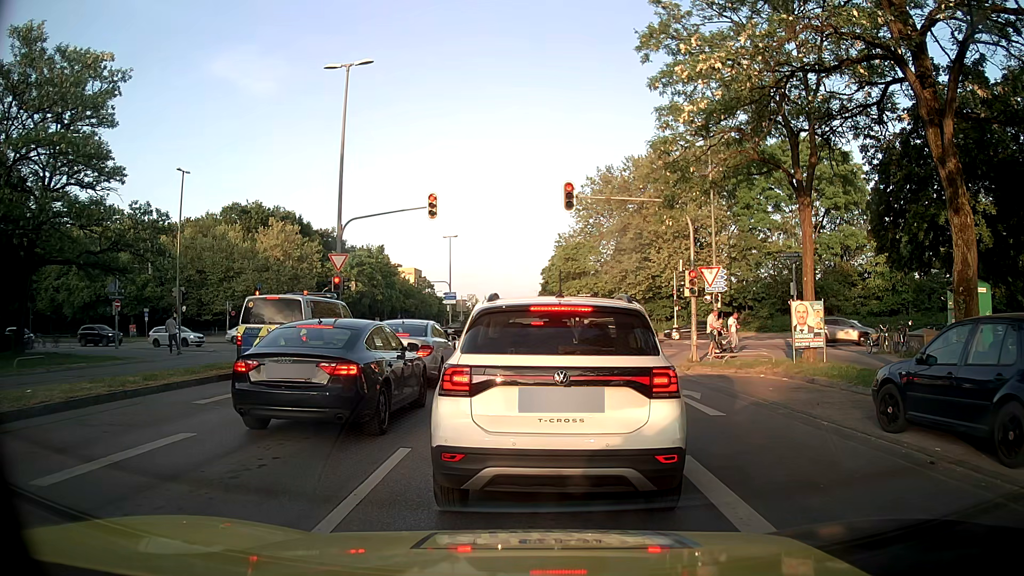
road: secondary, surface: asphalt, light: Day
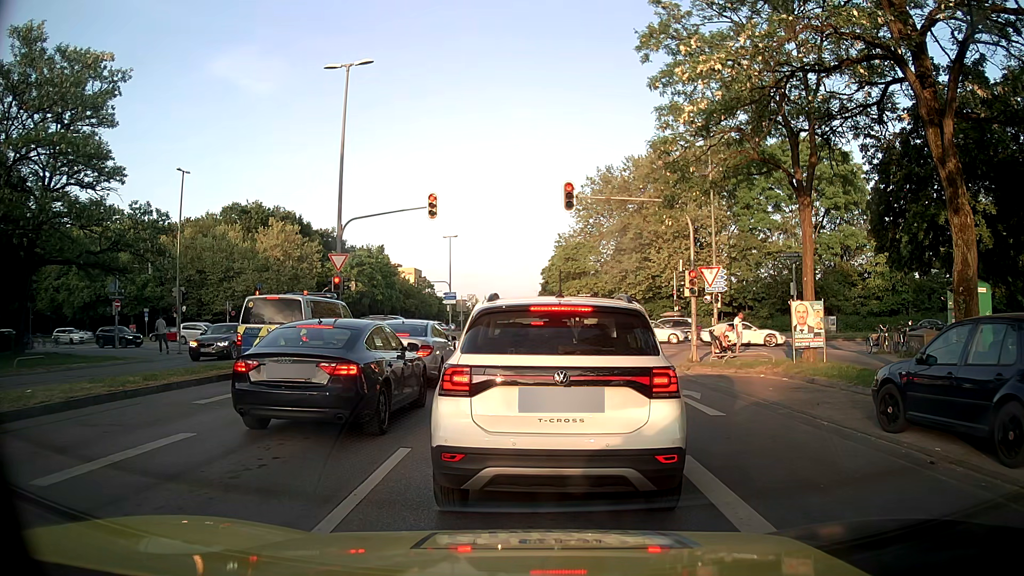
(0.0, 0.0) m; 0°
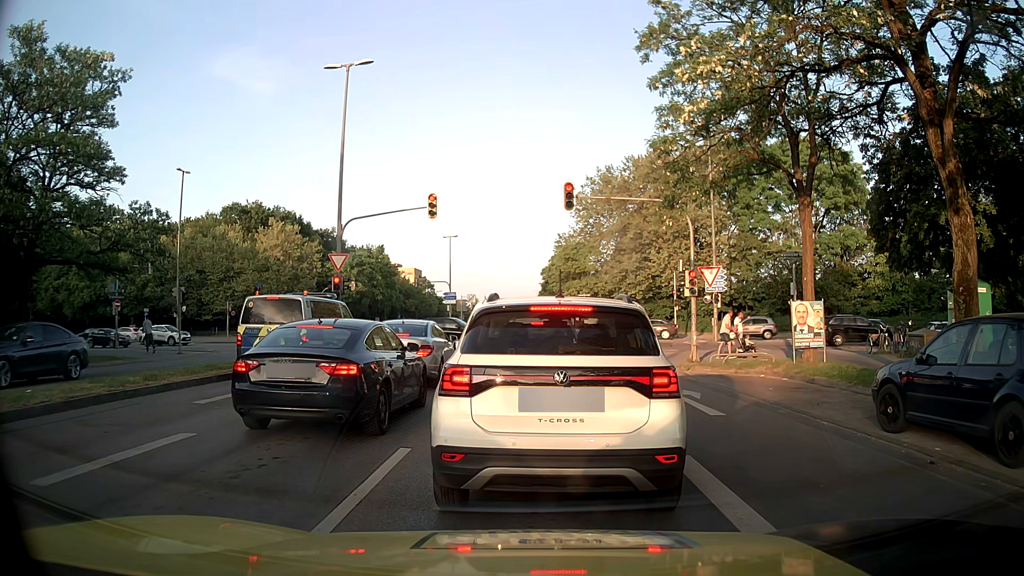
(0.0, 0.0) m; 0°
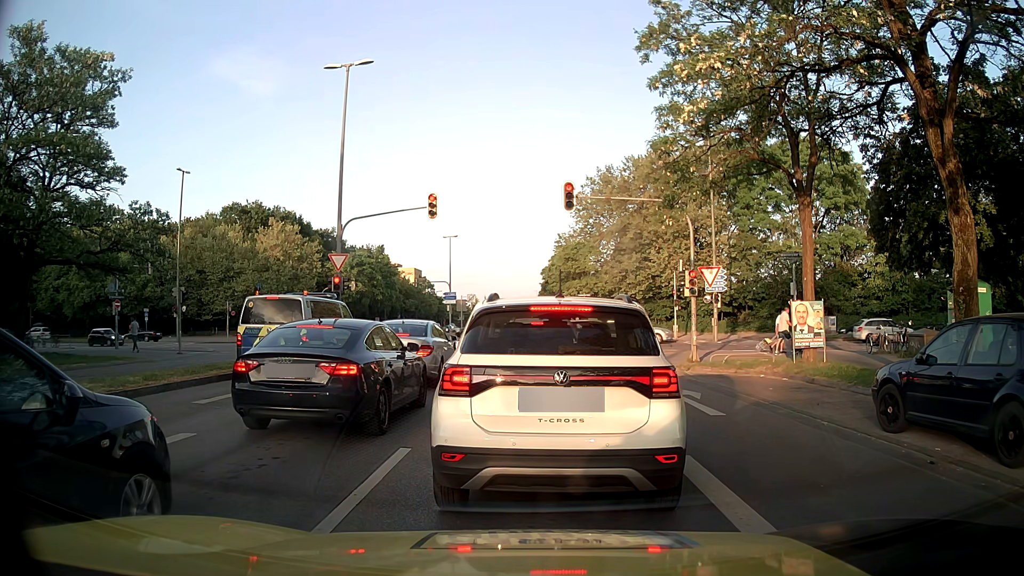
(0.0, 0.0) m; 0°
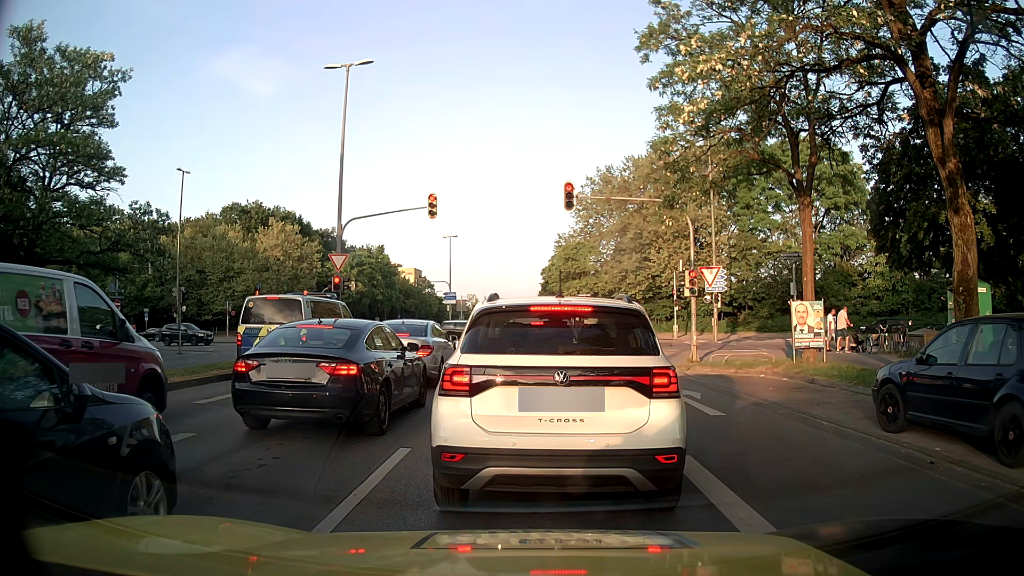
(0.0, 0.0) m; 0°
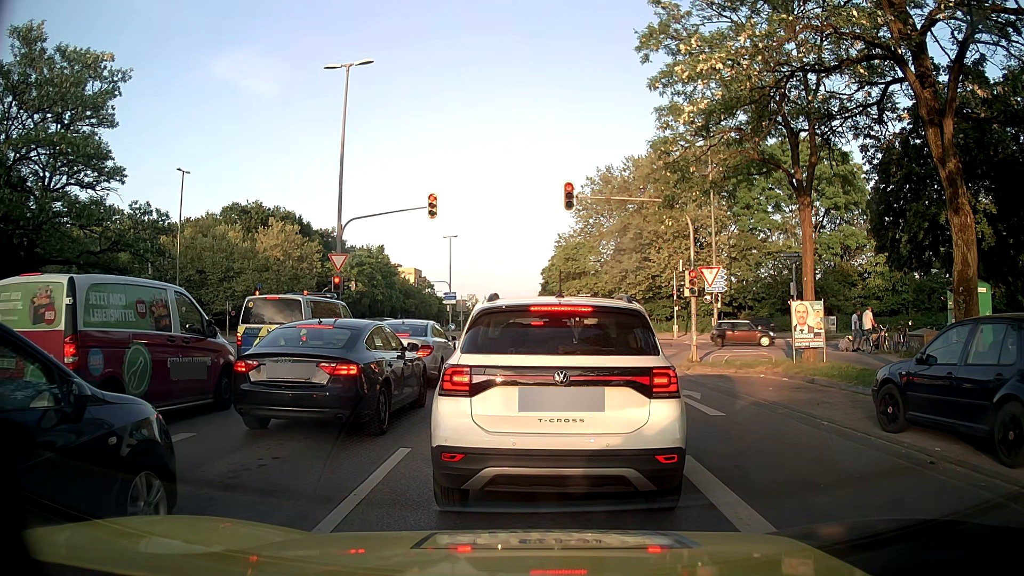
(0.0, 0.0) m; 0°
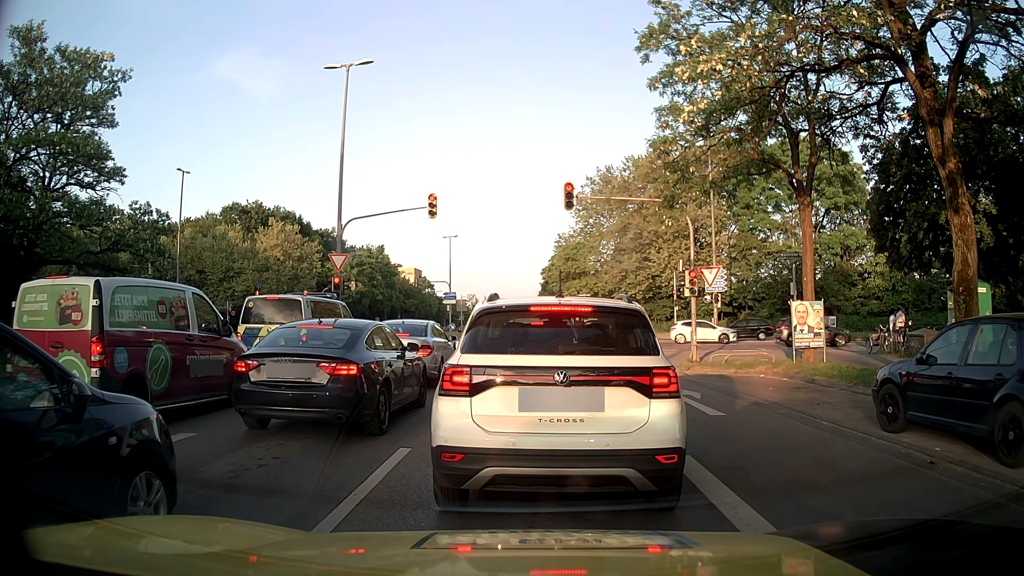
(0.0, 0.0) m; 0°
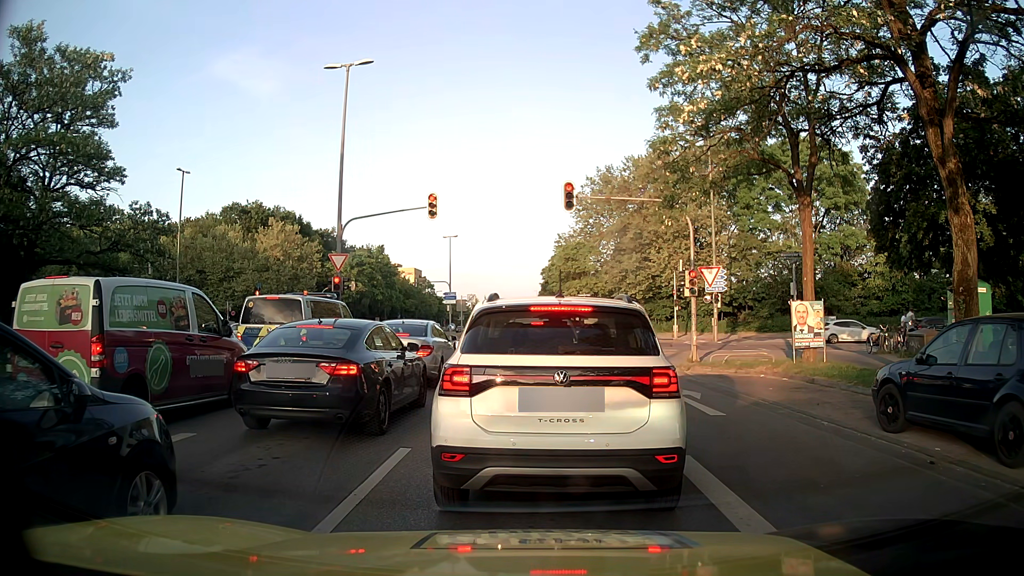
(0.0, 0.0) m; 0°
(+1, +10) (+1, +20) (+2, +30) (+3, +40) (+3, +50) (+4, +60) (+5, +70) (+5, +80) (+5, +90) (+6, +100) m
